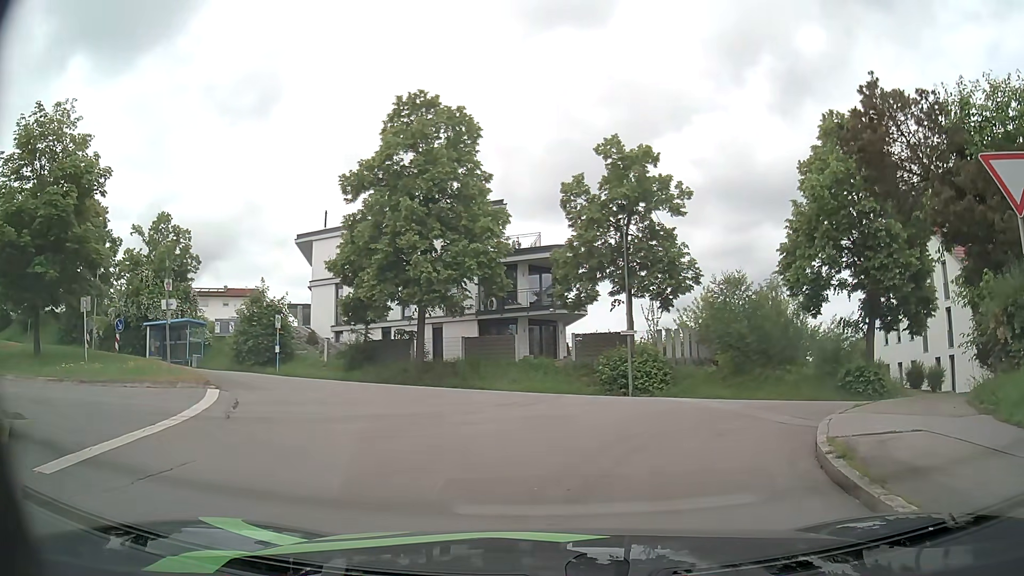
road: residential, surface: asphalt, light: Day
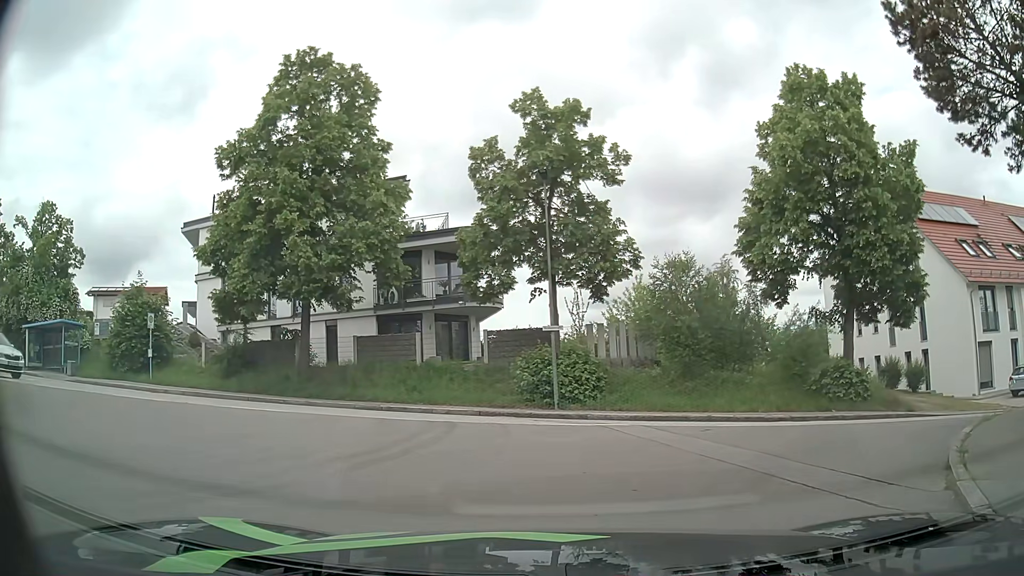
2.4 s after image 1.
(+0.5, +5.3) m; +8°
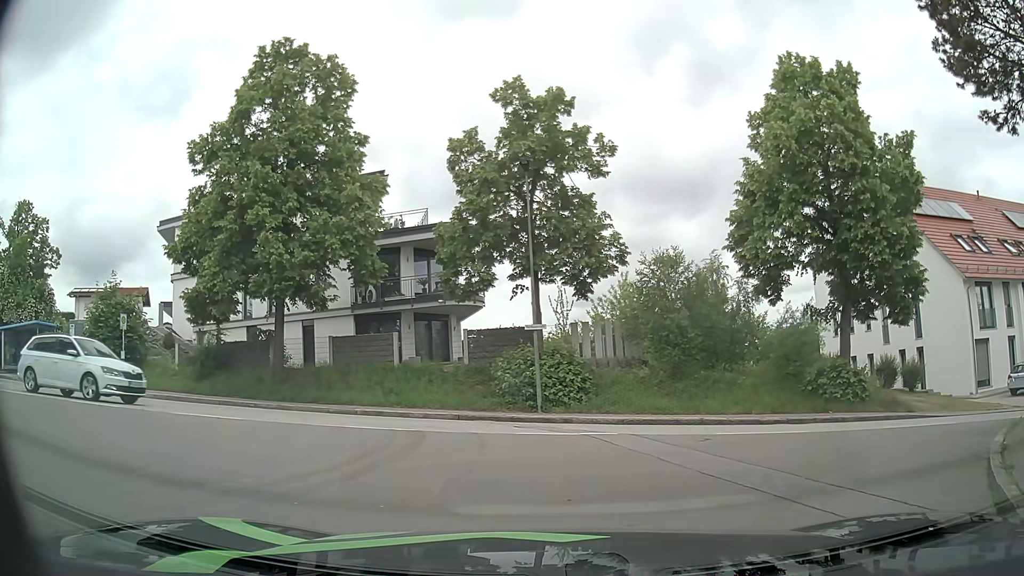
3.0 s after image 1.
(0.0, +1.1) m; -1°
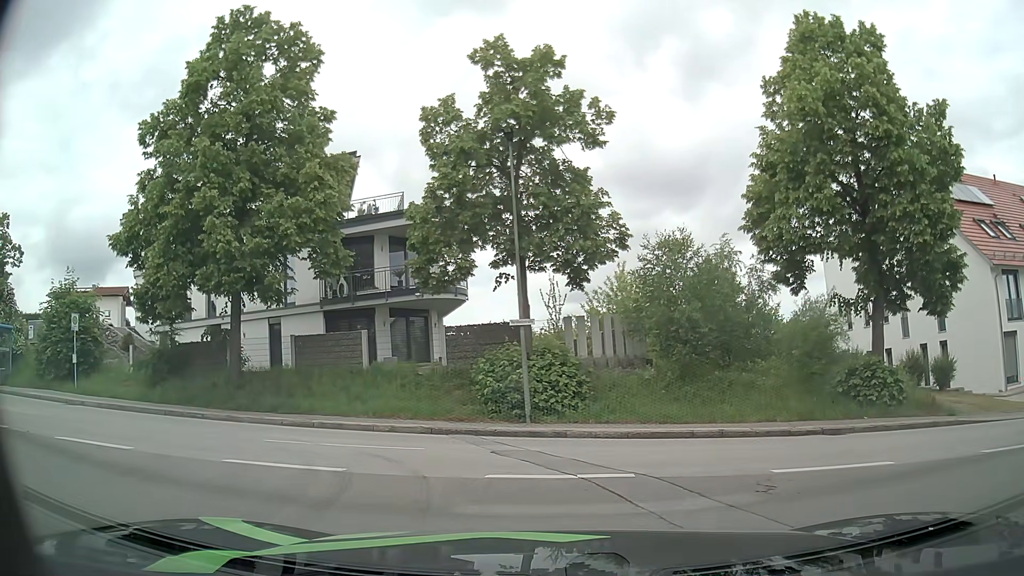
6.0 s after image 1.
(+0.2, +3.1) m; +3°
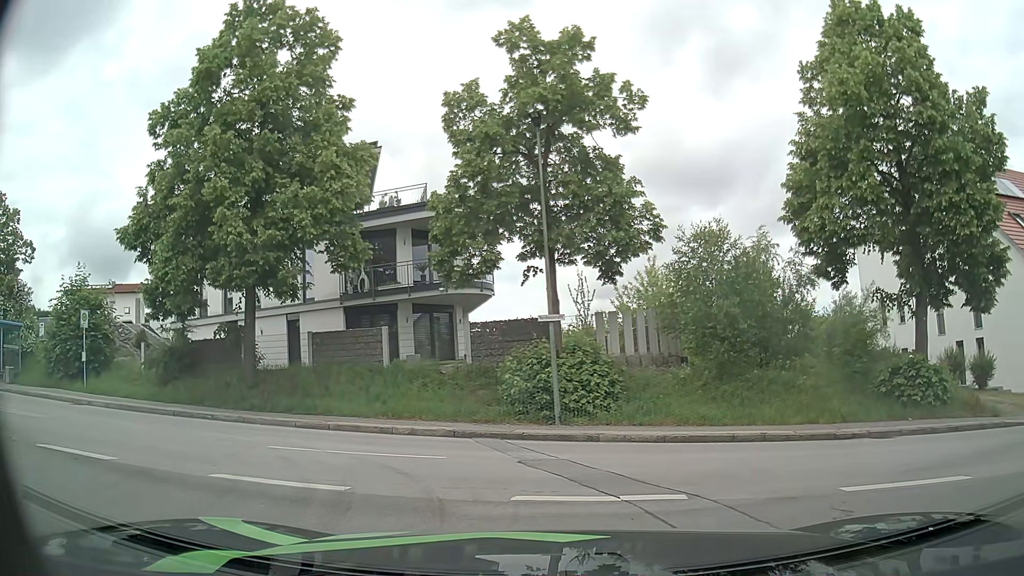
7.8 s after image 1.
(0.0, +1.0) m; 0°
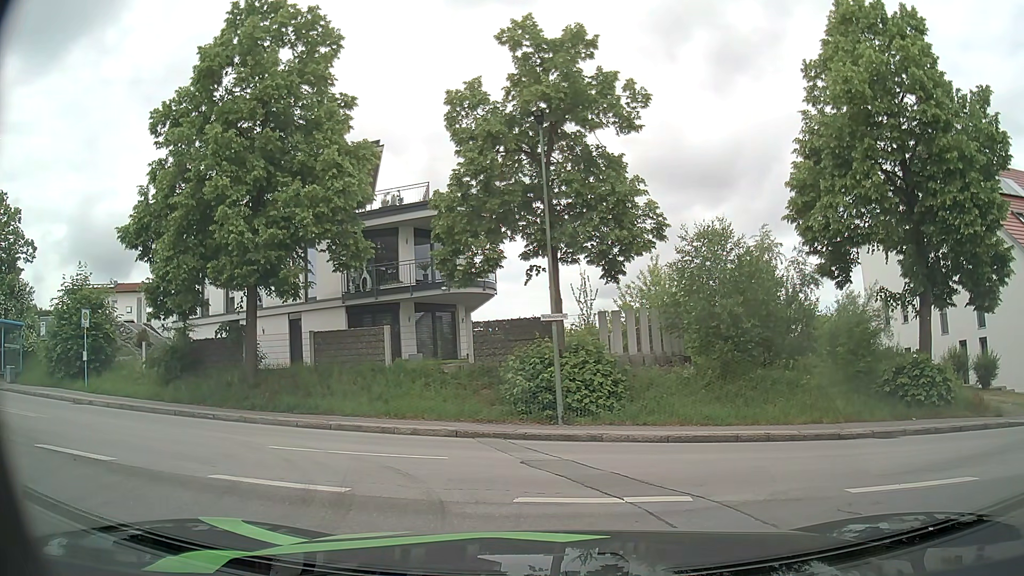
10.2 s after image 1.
(0.0, +0.2) m; 0°
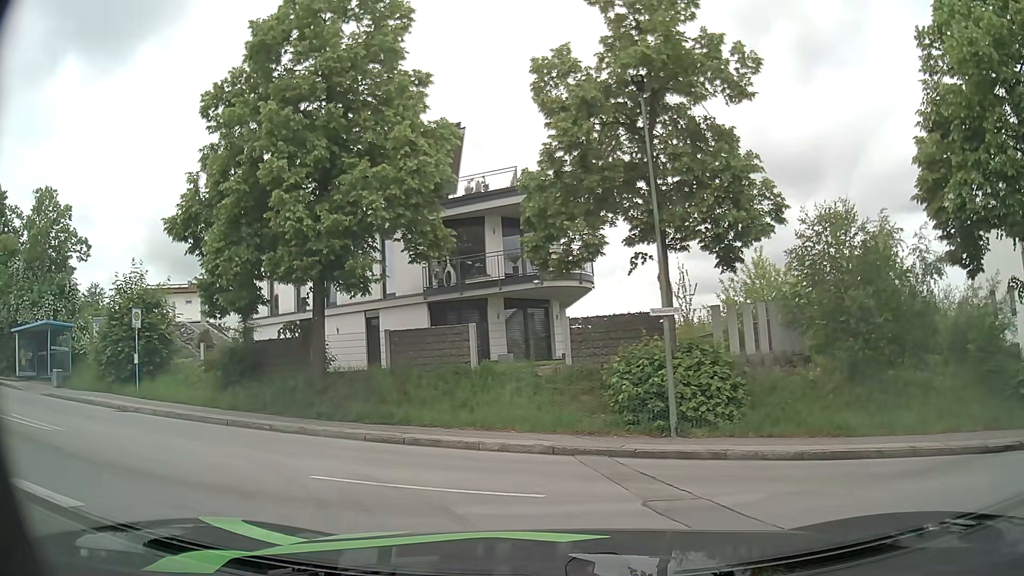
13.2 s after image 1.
(-0.2, +2.6) m; -11°
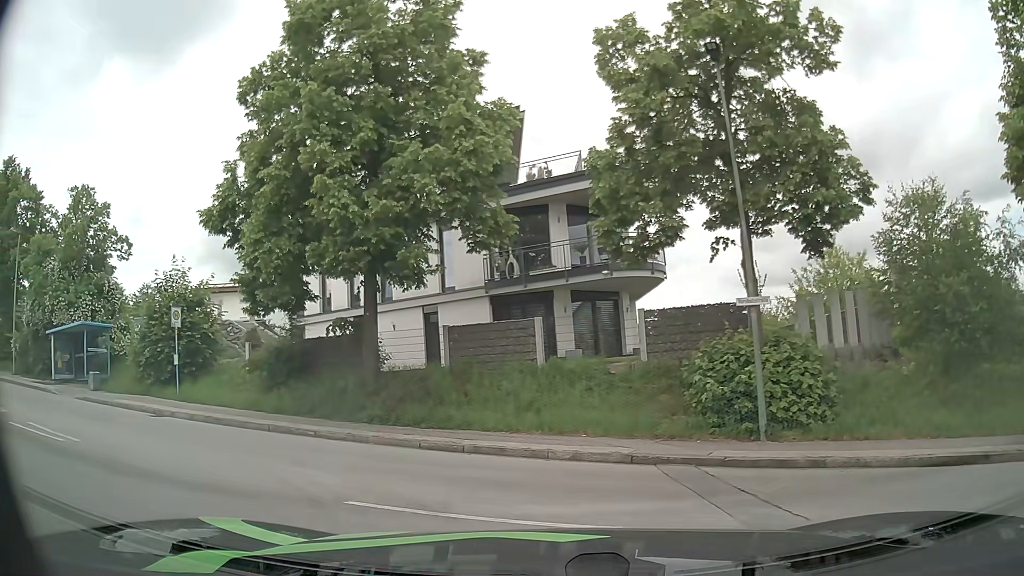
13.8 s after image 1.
(0.0, +1.6) m; -4°
